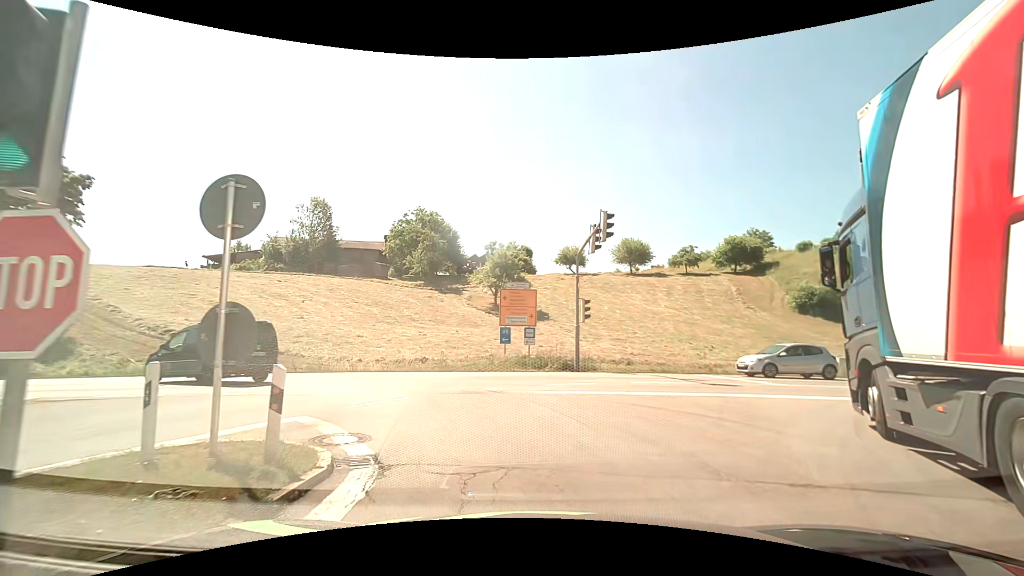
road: motorway_link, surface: asphalt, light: Day
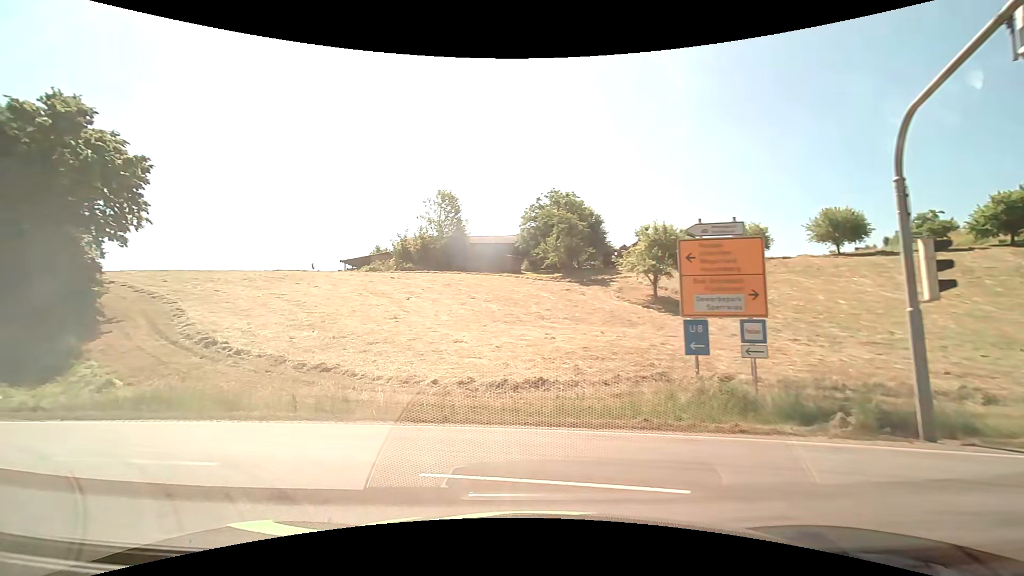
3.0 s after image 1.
(-1.3, +13.6) m; -17°
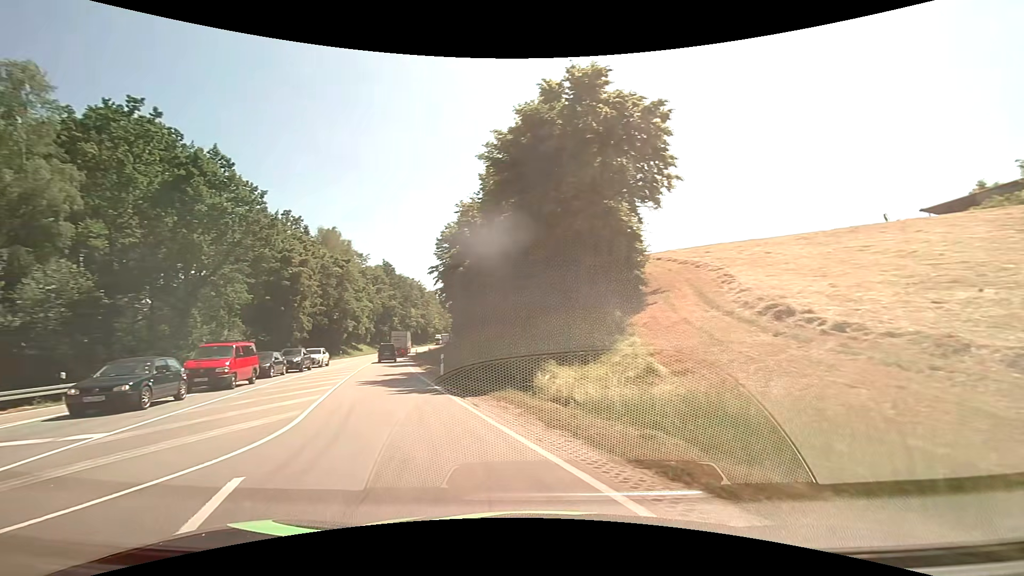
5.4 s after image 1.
(-5.2, +9.5) m; -59°
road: primary
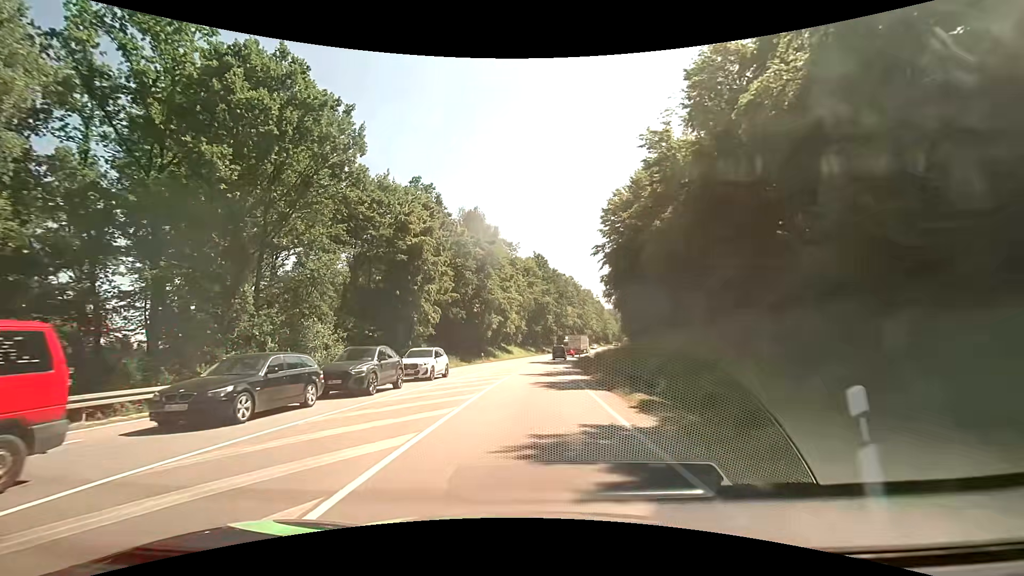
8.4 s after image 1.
(-5.4, +20.0) m; -18°
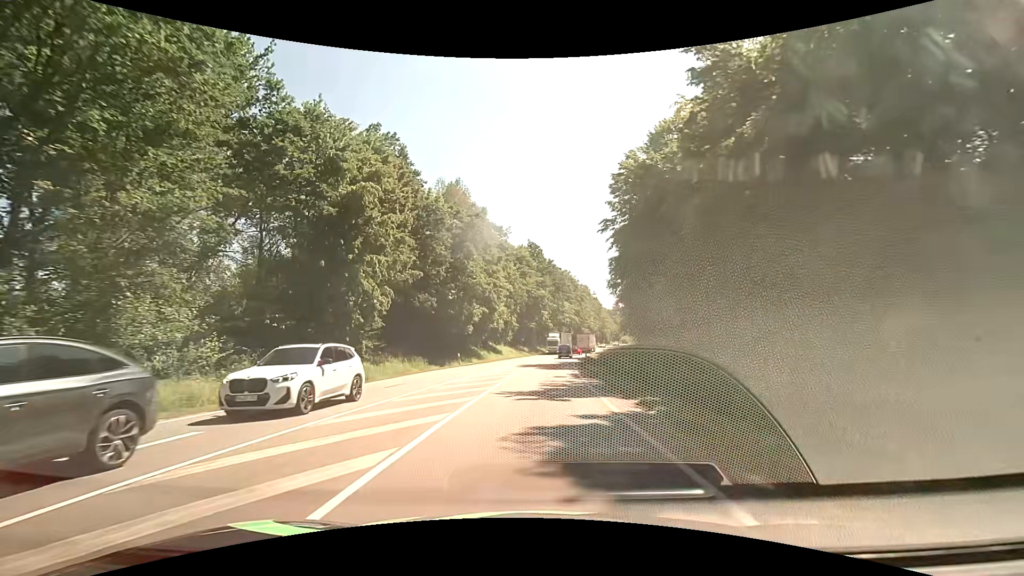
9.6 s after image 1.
(0.0, +13.3) m; 0°
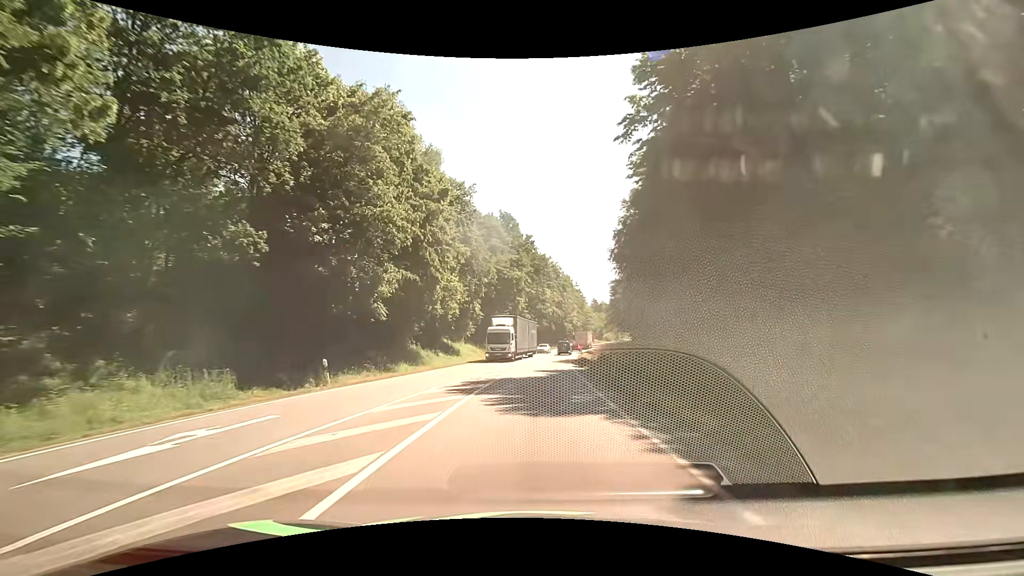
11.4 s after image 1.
(+0.5, +23.7) m; +3°
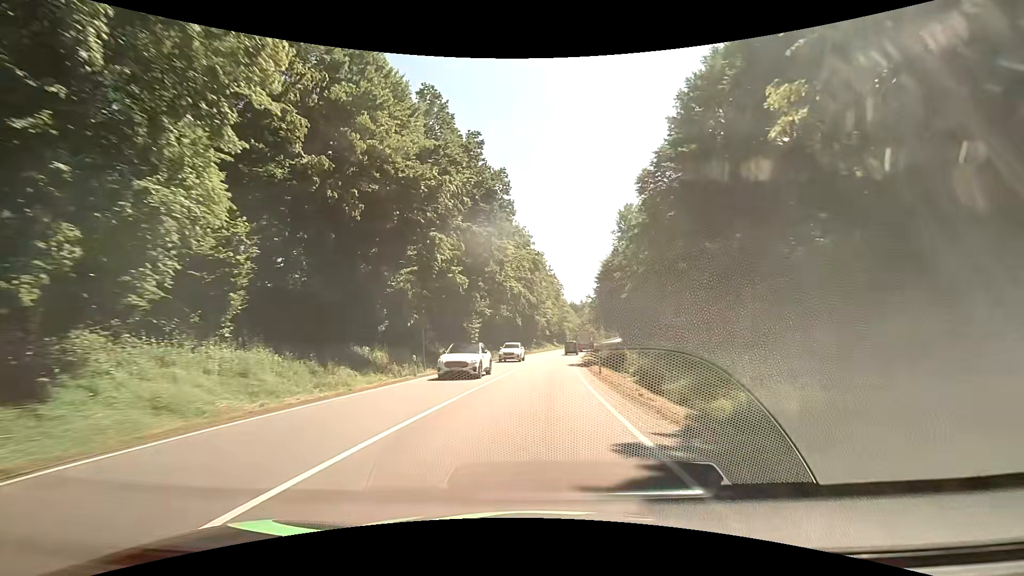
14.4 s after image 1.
(+1.5, +44.2) m; +3°
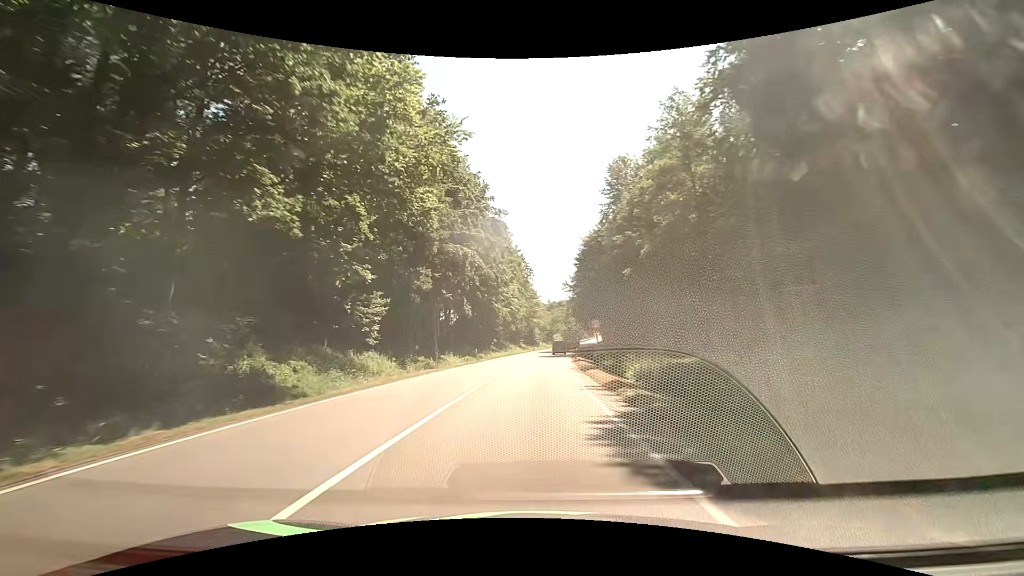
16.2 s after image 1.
(+1.2, +29.3) m; +4°
(0, +10) (0, +20) (+1, +30) (+1, +40) (+2, +50) (+3, +60) (+4, +70) (+5, +80) (+6, +90) (+7, +100) m
